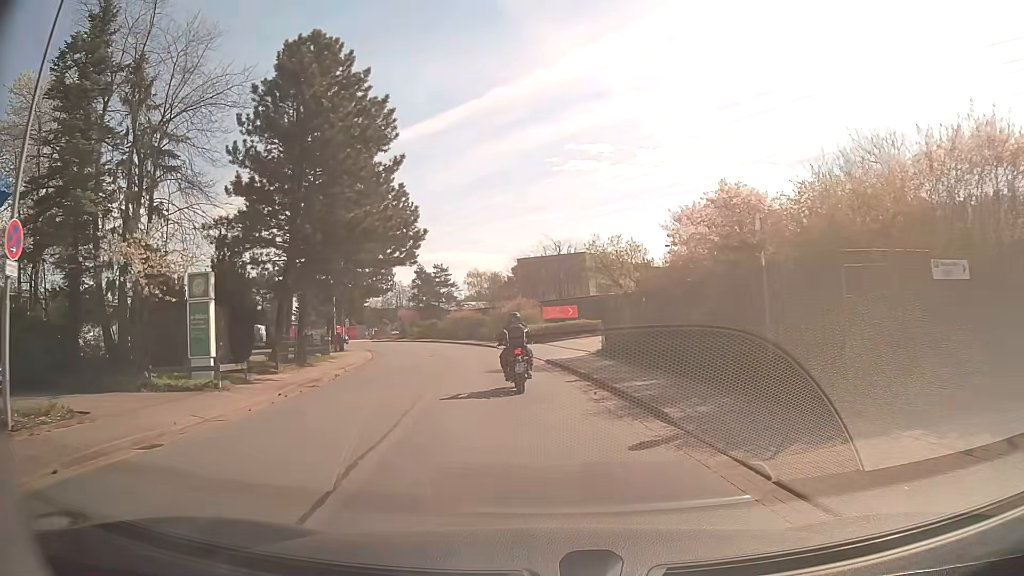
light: Day
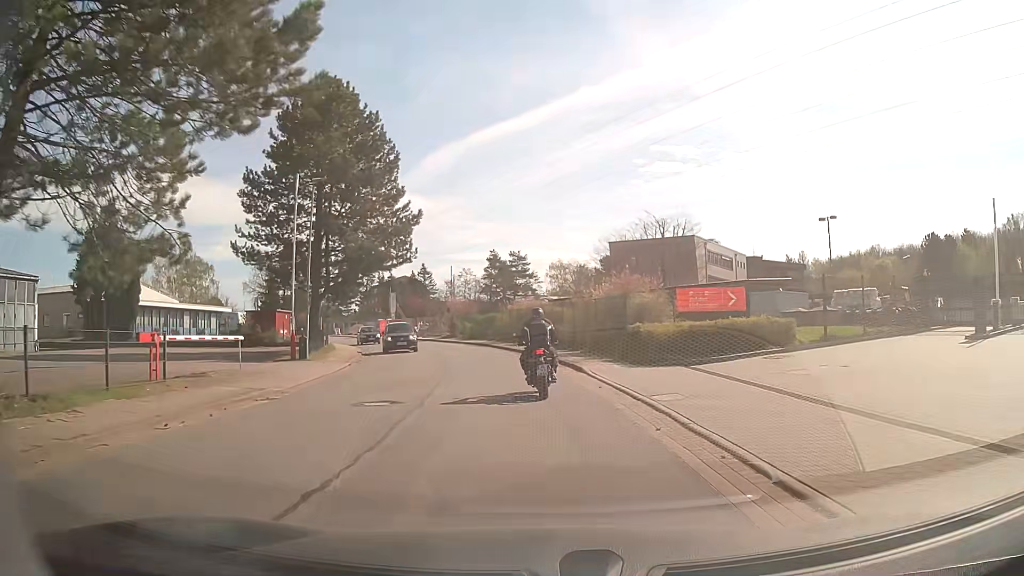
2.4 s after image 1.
(-1.5, +22.6) m; -7°
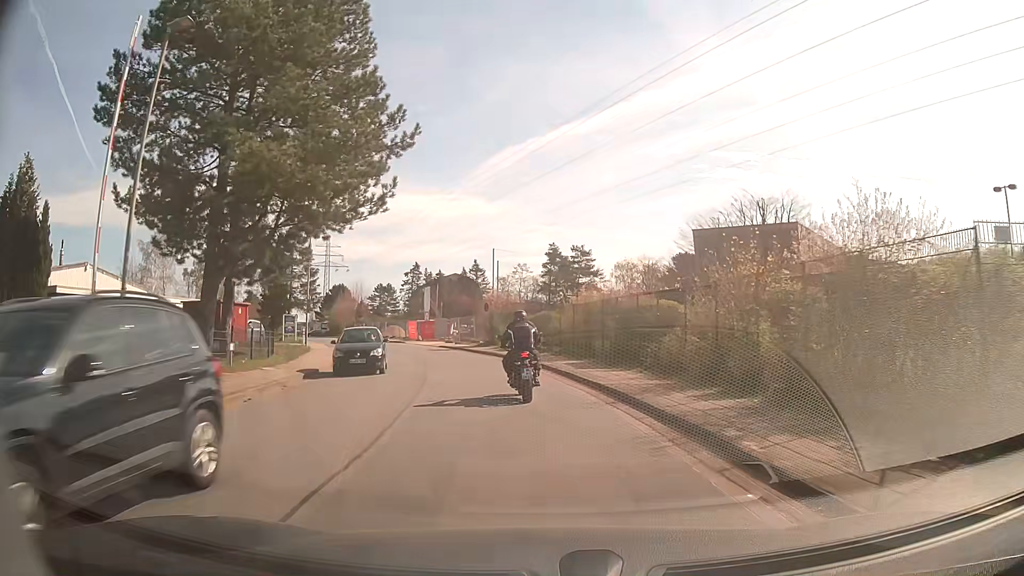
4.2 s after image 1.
(-0.7, +16.9) m; -5°
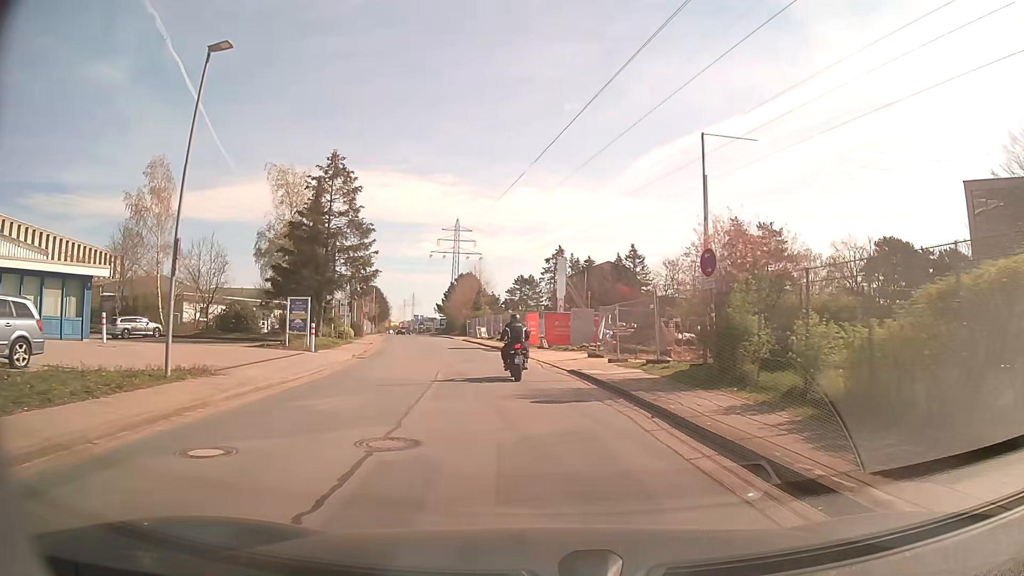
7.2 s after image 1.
(-3.3, +28.9) m; -13°
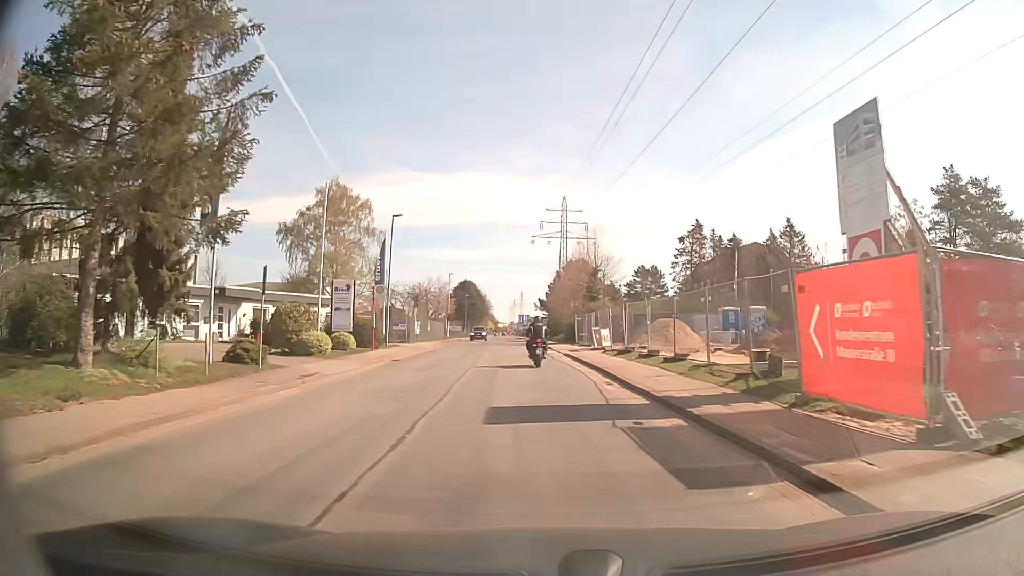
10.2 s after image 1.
(-2.6, +30.1) m; -9°
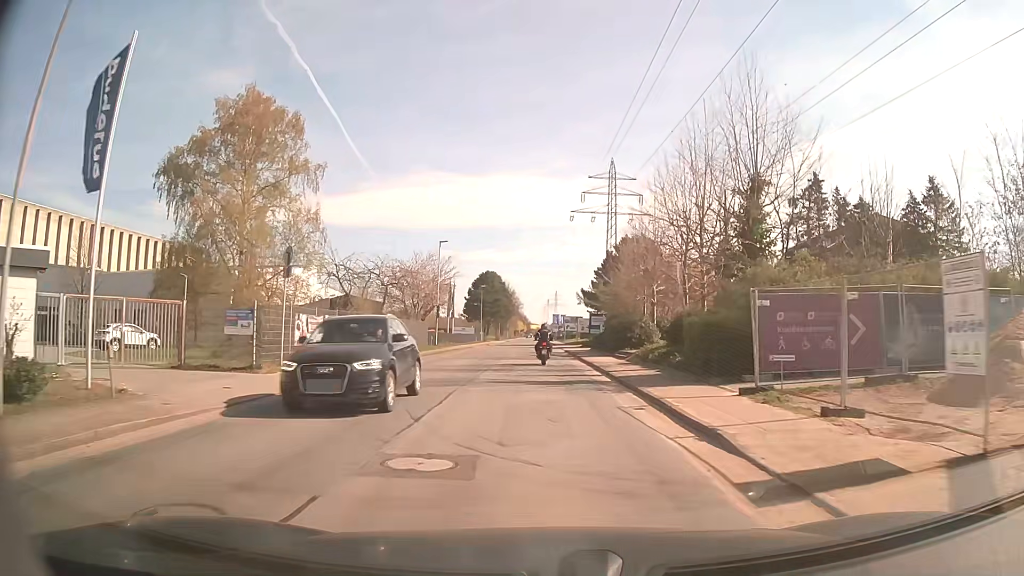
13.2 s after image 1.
(-1.1, +32.5) m; -3°
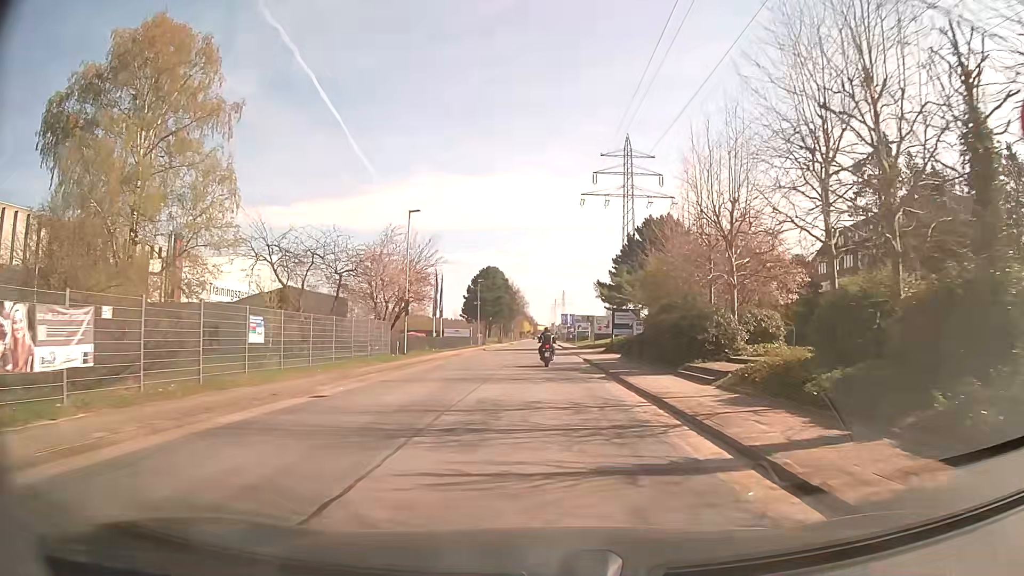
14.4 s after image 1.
(-0.1, +13.9) m; -1°
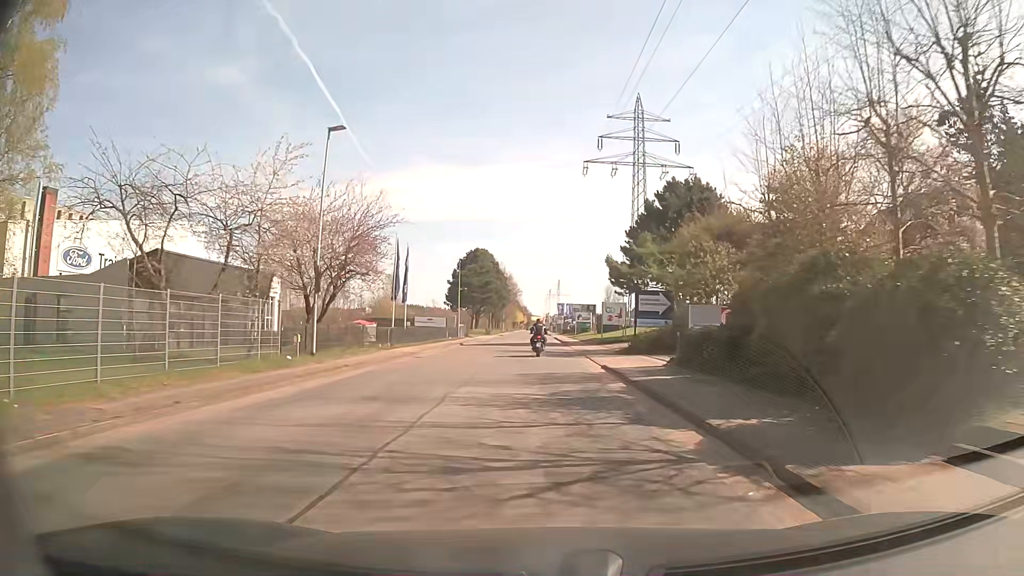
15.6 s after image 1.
(+0.2, +14.0) m; +1°
(0, +10) (0, +20) (0, +30) (0, +40) (0, +50) (0, +60) (0, +70) (-1, +80) (-1, +90) (-1, +100) m
